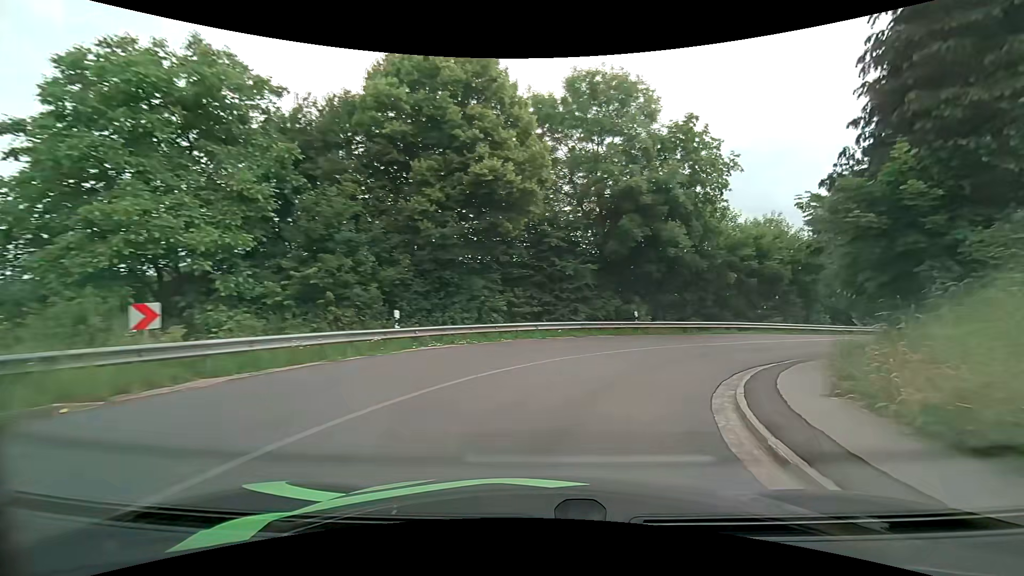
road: tertiary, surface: asphalt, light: Day
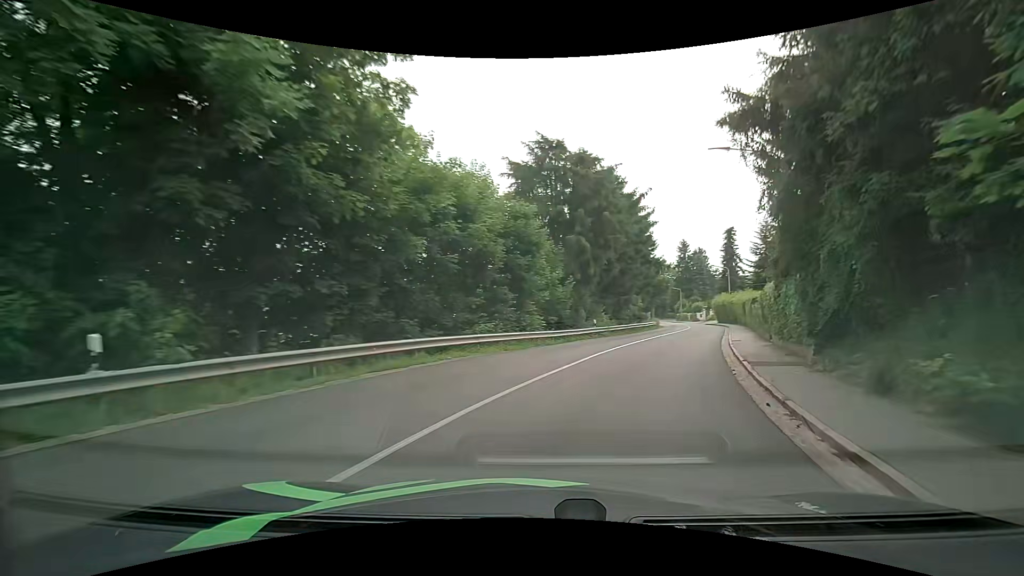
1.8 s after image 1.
(+5.3, +17.3) m; +34°
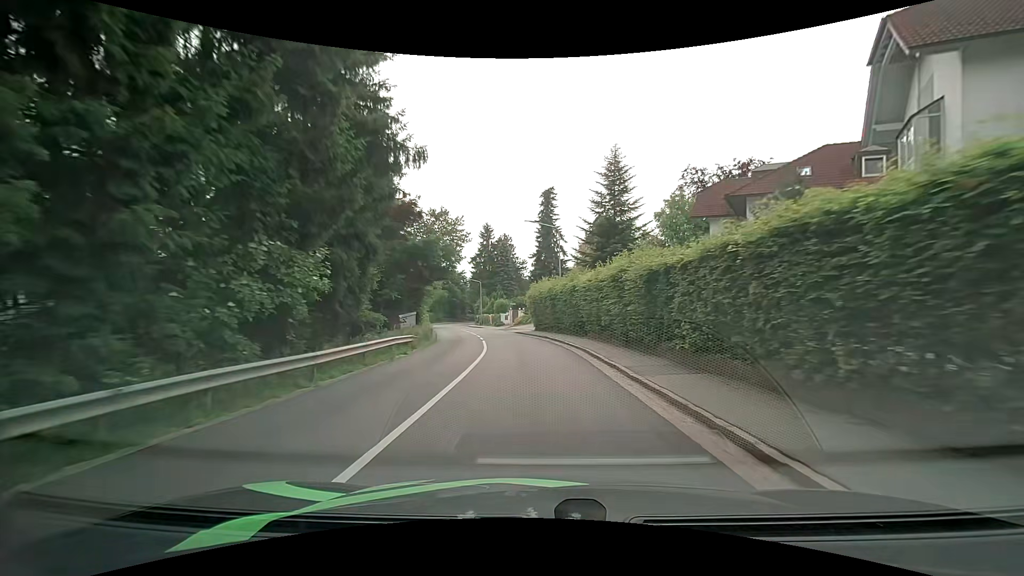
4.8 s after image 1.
(+10.5, +34.8) m; +23°
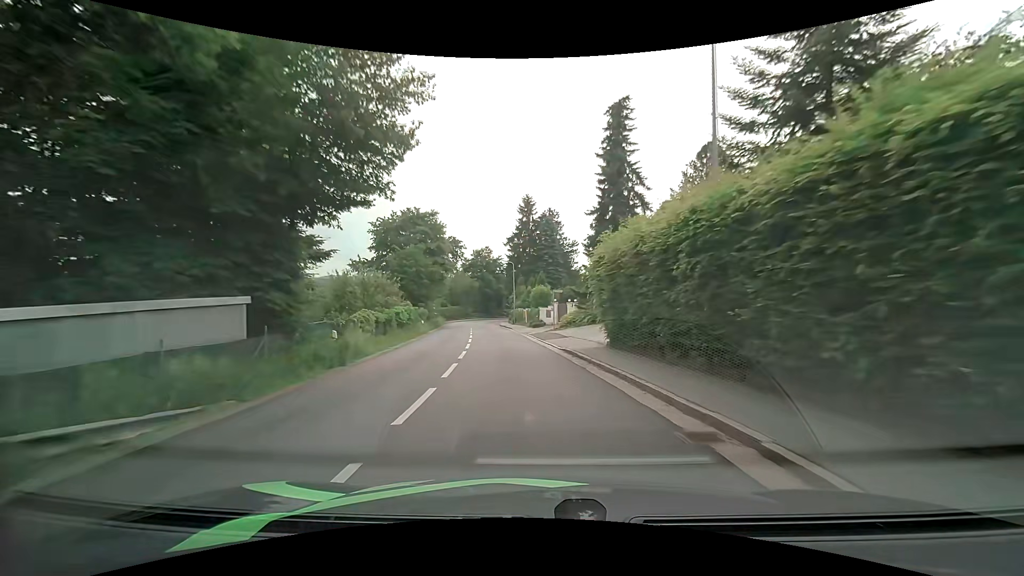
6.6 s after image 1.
(-0.8, +23.9) m; -5°
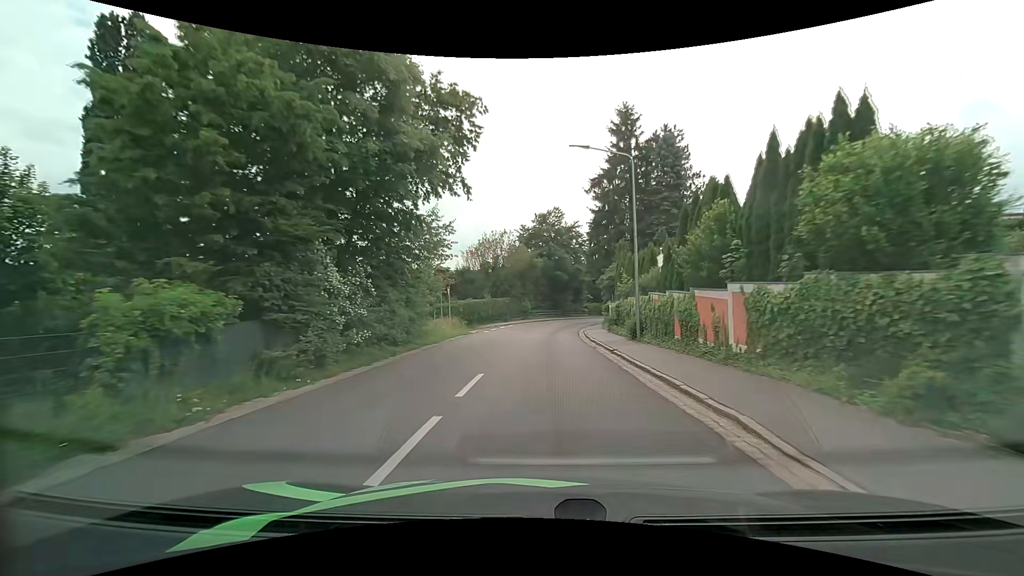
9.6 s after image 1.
(-3.5, +38.1) m; -8°
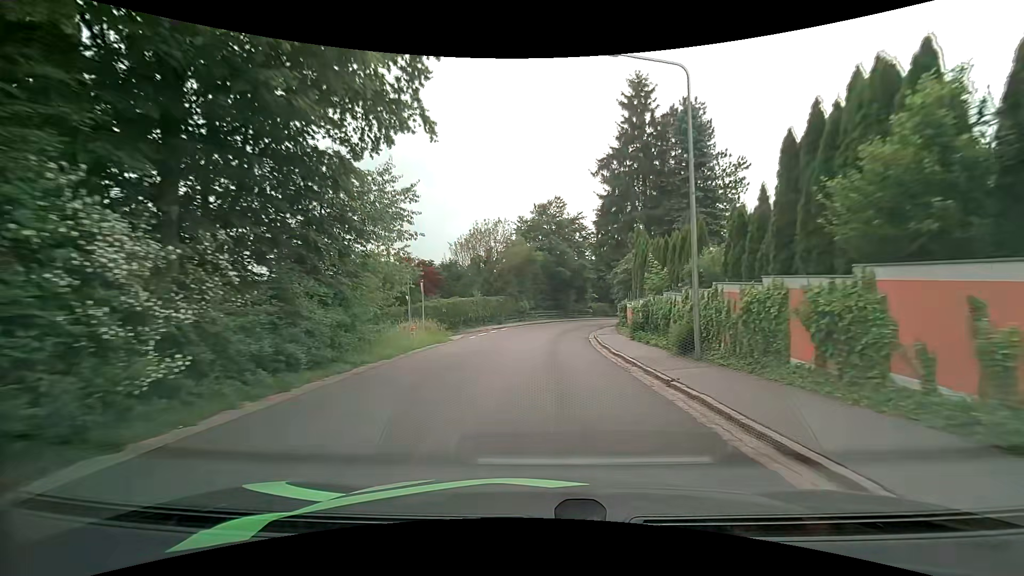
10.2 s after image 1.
(0.0, +7.1) m; +1°
